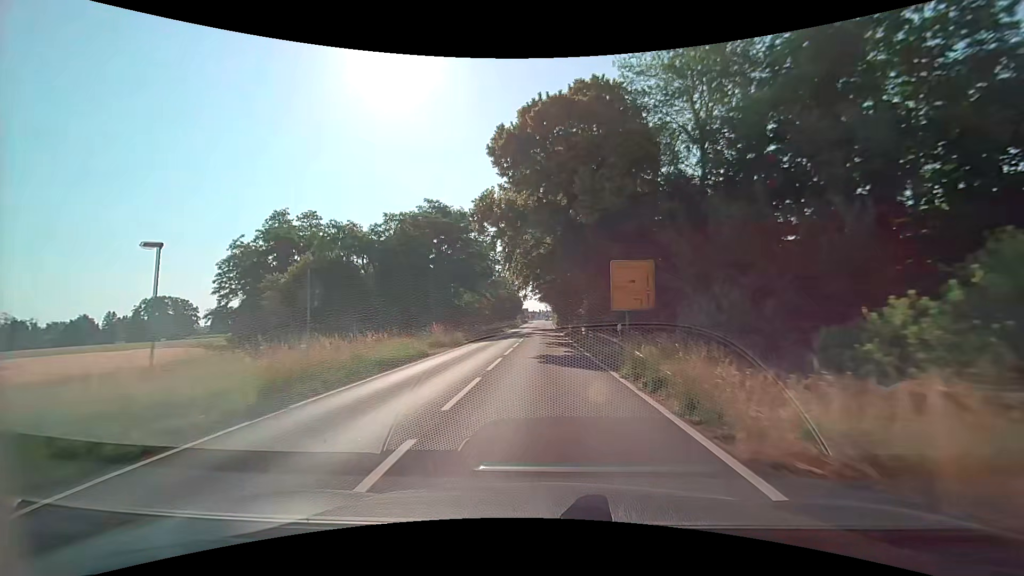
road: primary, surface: asphalt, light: Day
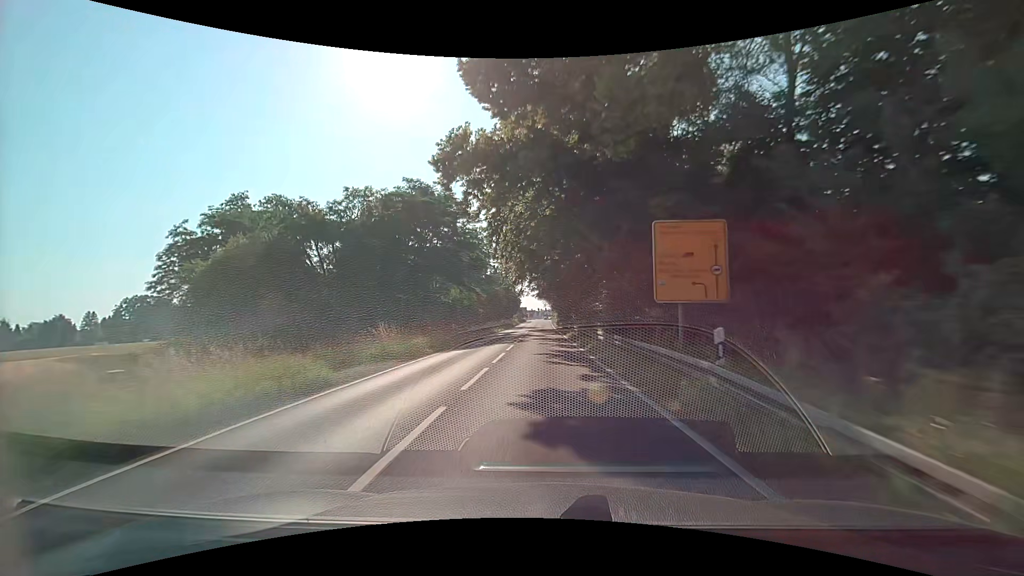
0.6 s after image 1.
(0.0, +10.1) m; 0°
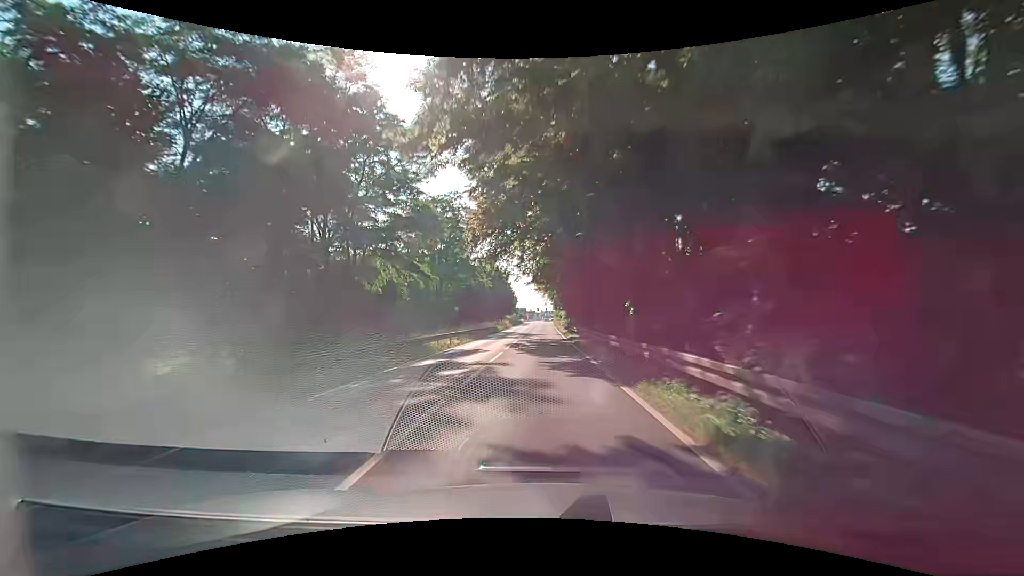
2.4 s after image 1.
(0.0, +29.8) m; 0°
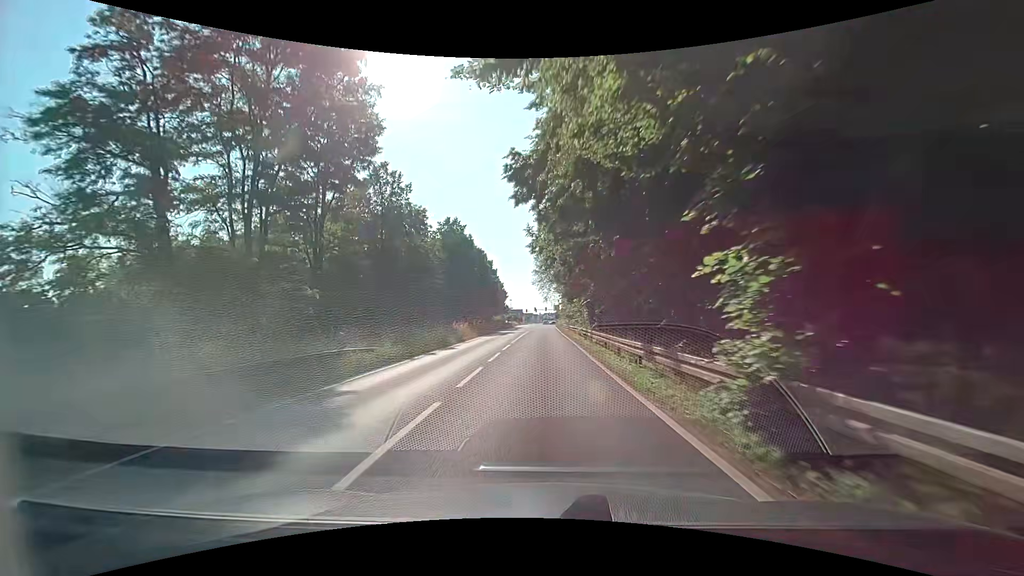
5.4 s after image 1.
(-0.6, +48.4) m; -2°
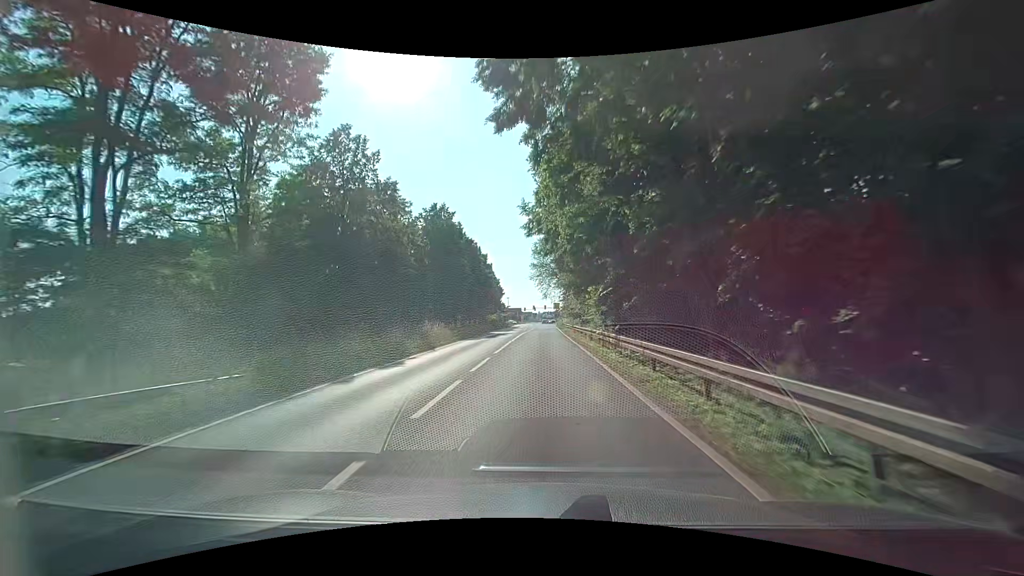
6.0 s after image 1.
(+0.2, +9.5) m; +2°
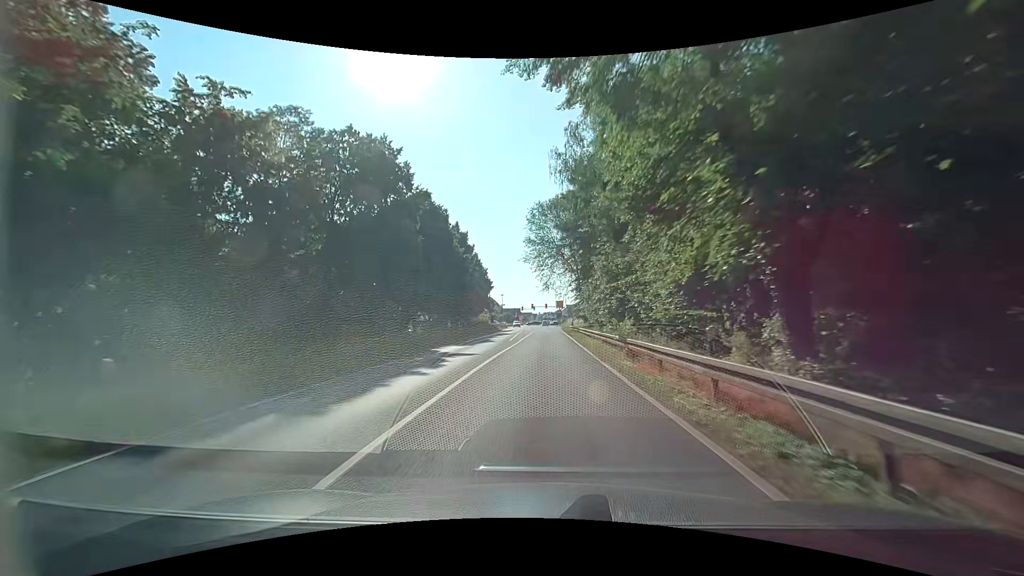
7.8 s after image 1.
(-0.2, +27.9) m; -1°
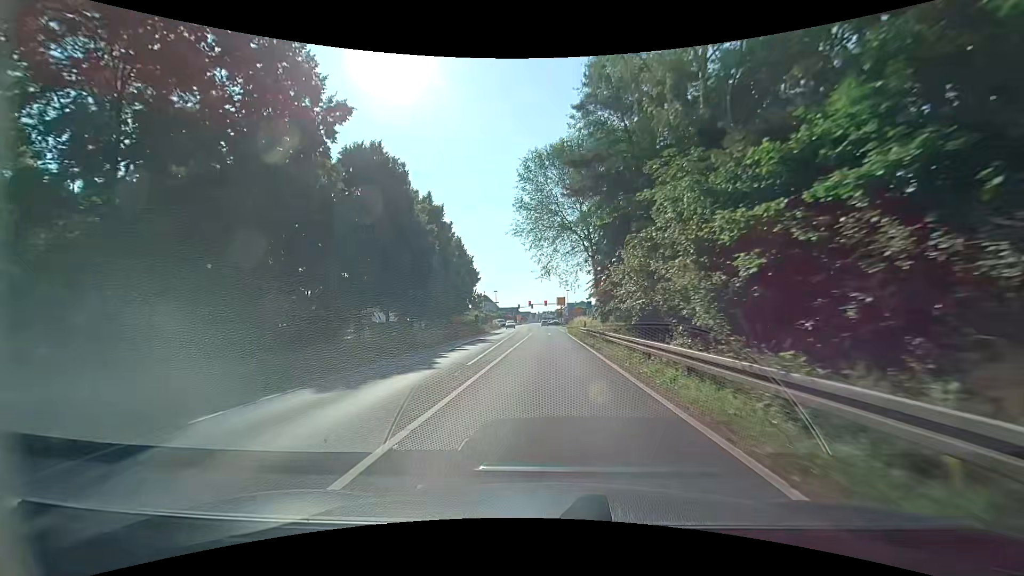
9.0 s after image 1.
(0.0, +18.2) m; +1°
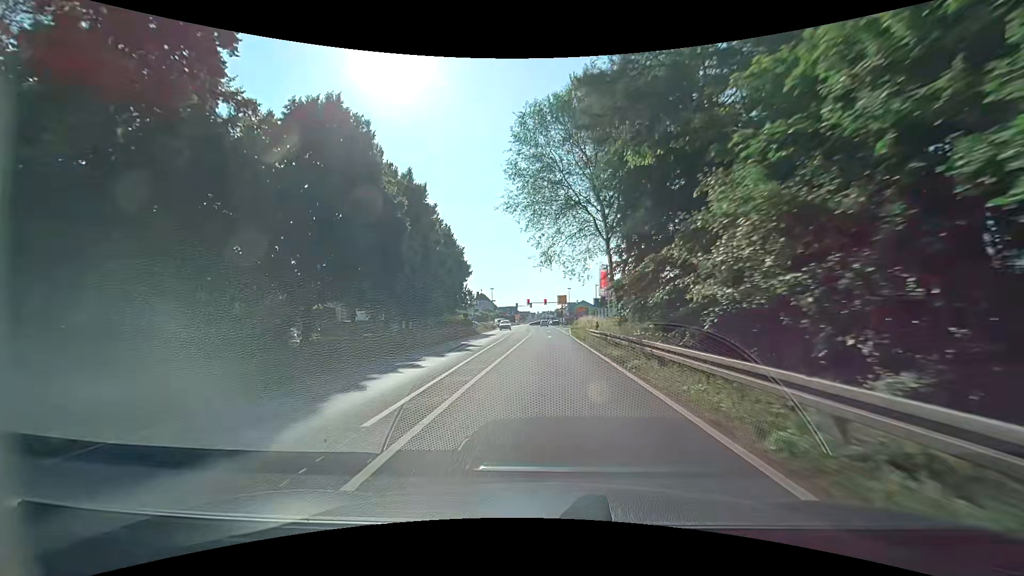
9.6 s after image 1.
(-0.1, +9.0) m; 0°
(0, +10) (0, +20) (-1, +30) (-1, +40) (-2, +50) (-3, +60) (-4, +70) (-4, +80) (-5, +90) (-5, +100) m
